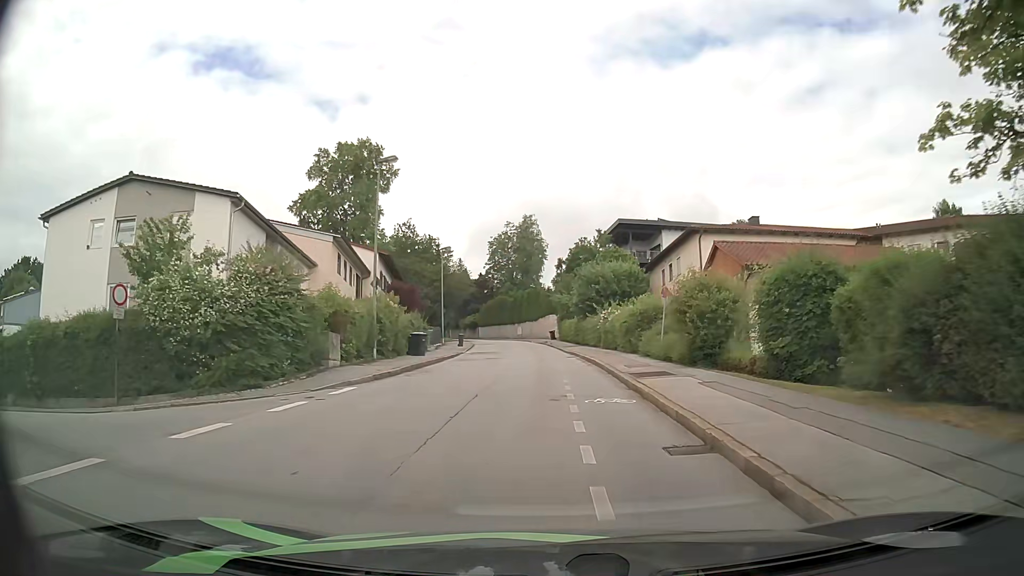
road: residential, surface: asphalt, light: Day
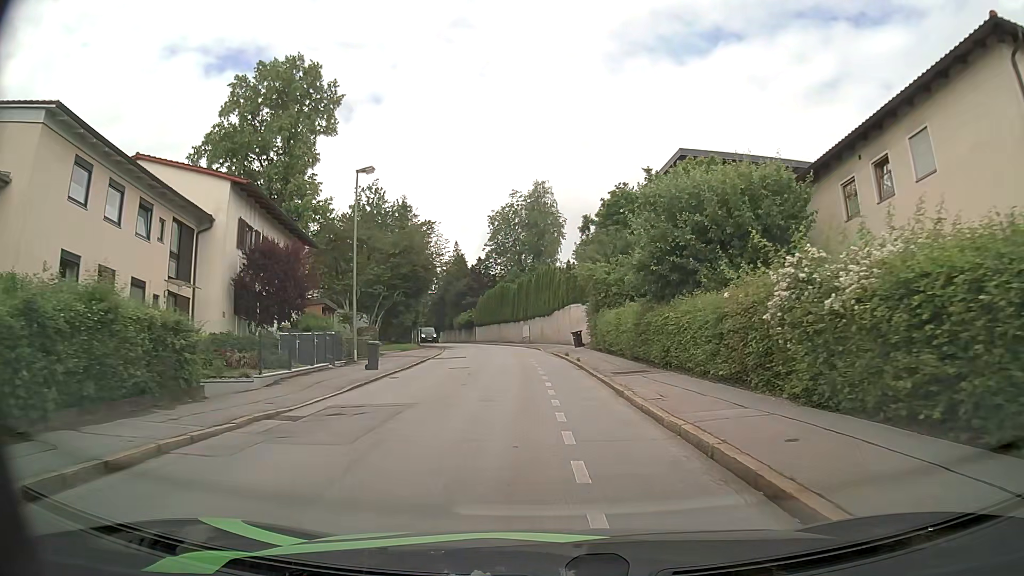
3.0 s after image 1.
(-0.1, +28.9) m; -1°
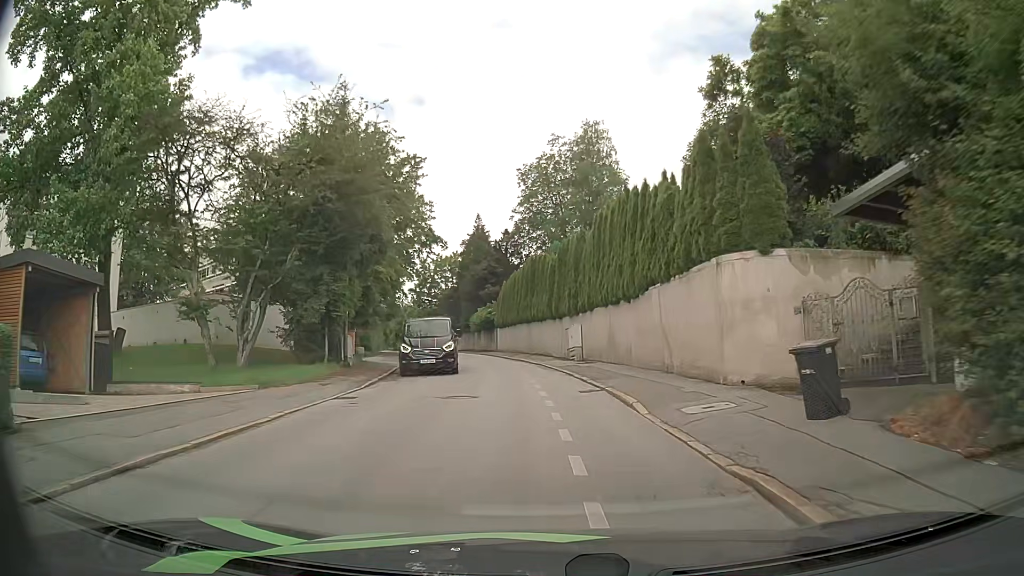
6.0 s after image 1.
(-1.1, +29.5) m; -4°
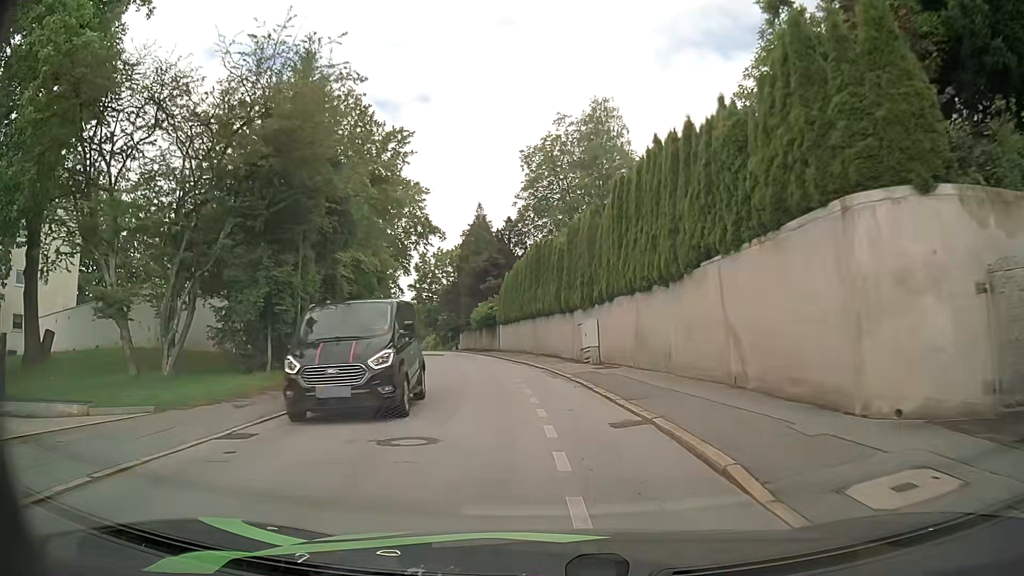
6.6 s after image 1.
(0.0, +5.9) m; -1°
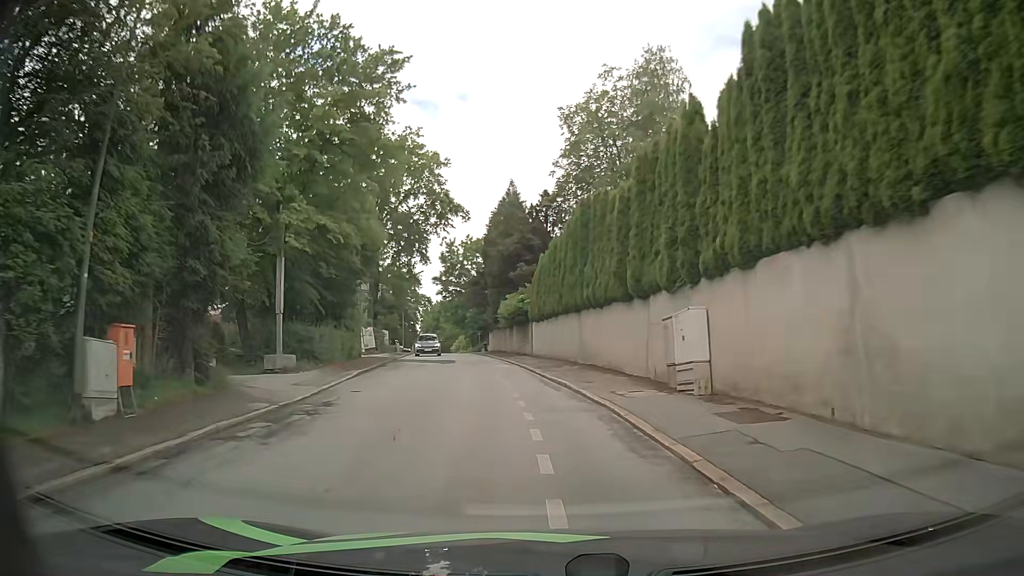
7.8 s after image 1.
(-0.4, +12.0) m; -3°
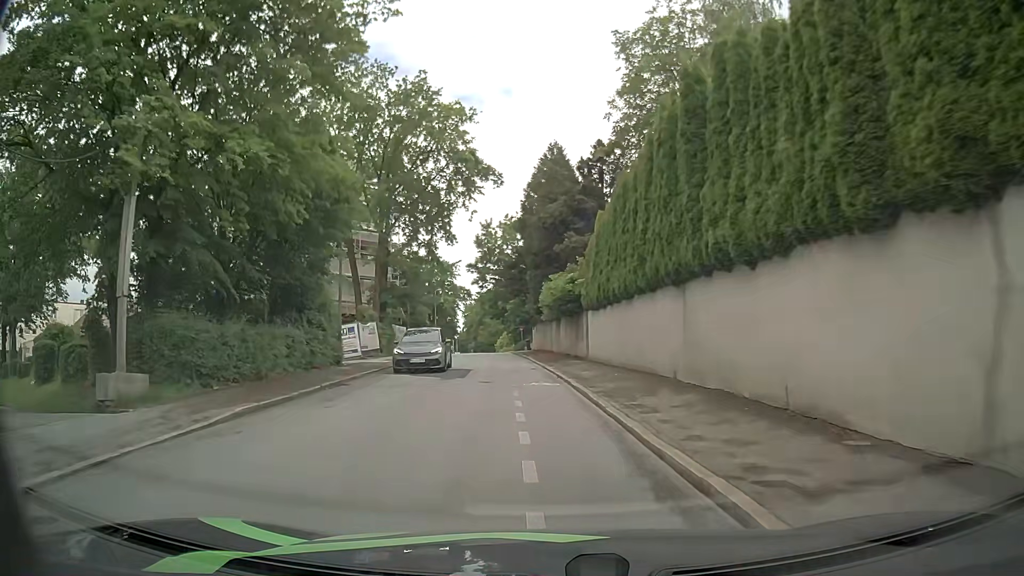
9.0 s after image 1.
(-0.5, +12.5) m; -4°
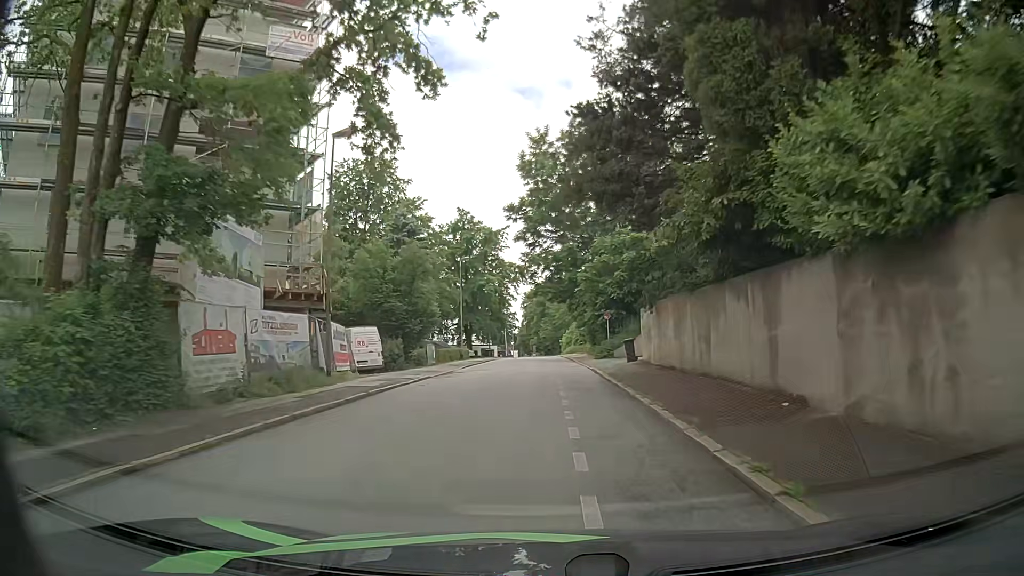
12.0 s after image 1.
(-2.4, +33.5) m; -6°
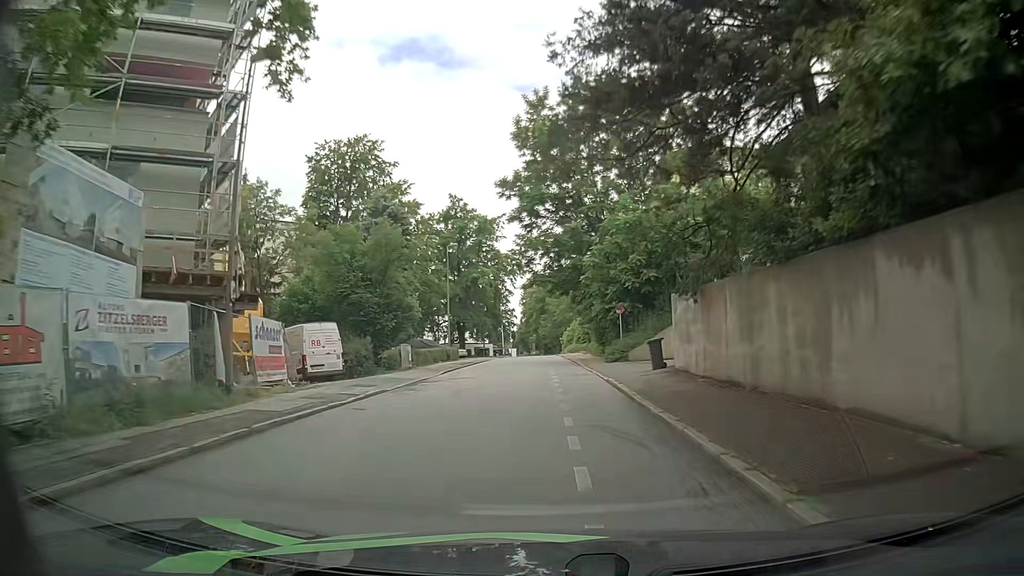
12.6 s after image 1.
(0.0, +6.8) m; 0°
